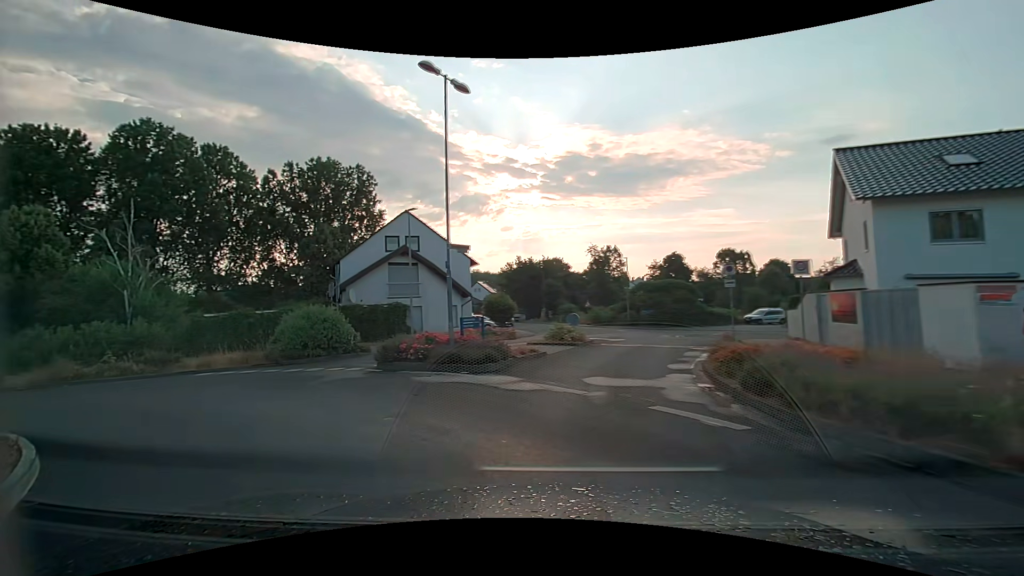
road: tertiary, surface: asphalt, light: Day
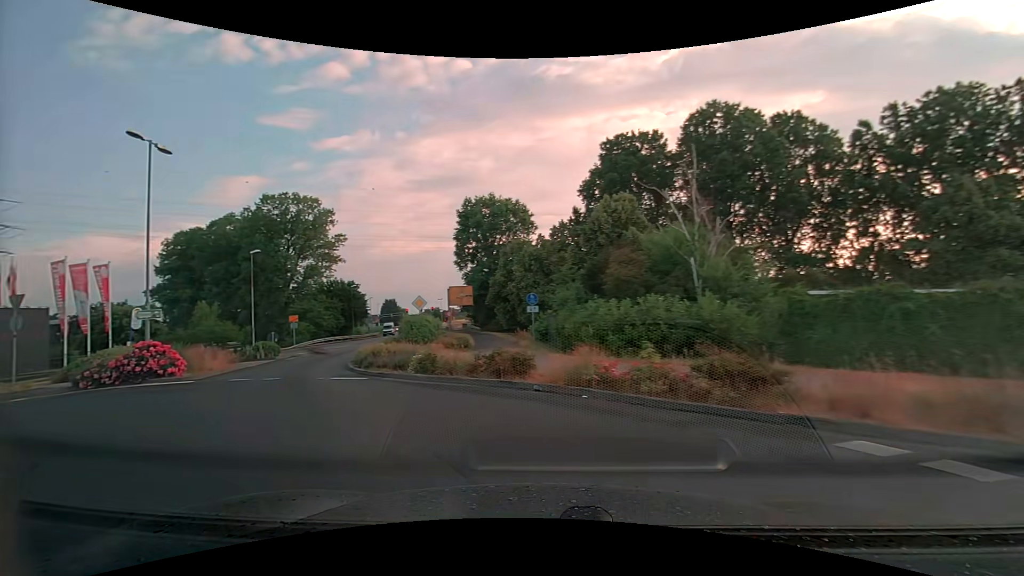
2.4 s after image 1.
(-5.8, +10.6) m; -60°
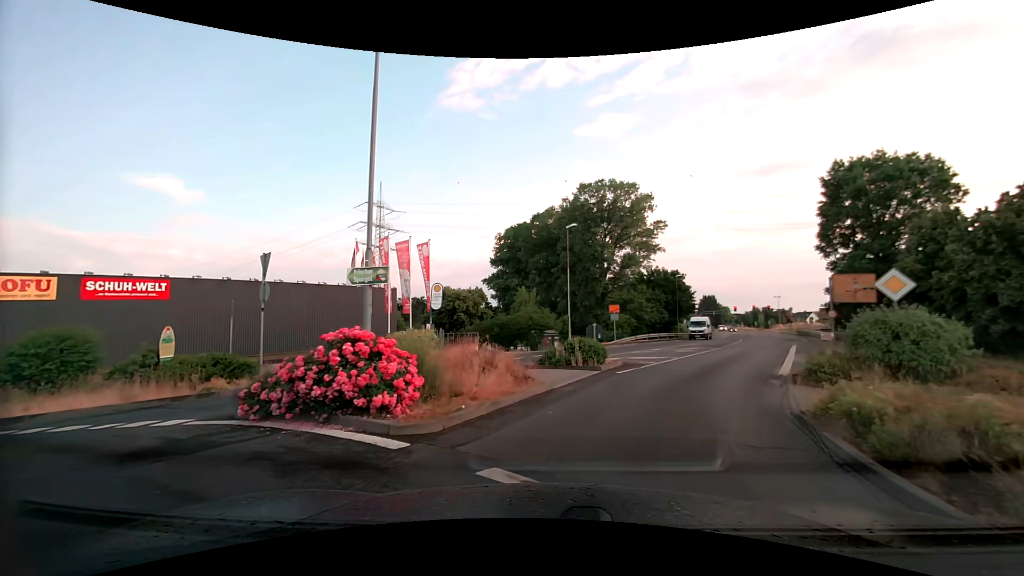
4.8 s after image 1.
(-5.0, +11.3) m; -33°
(+2, +10) (+6, +19) (+10, +28) (+15, +37) (+19, +46) (+24, +55) (+28, +64) (+32, +73) (+36, +82) (+40, +91) m
